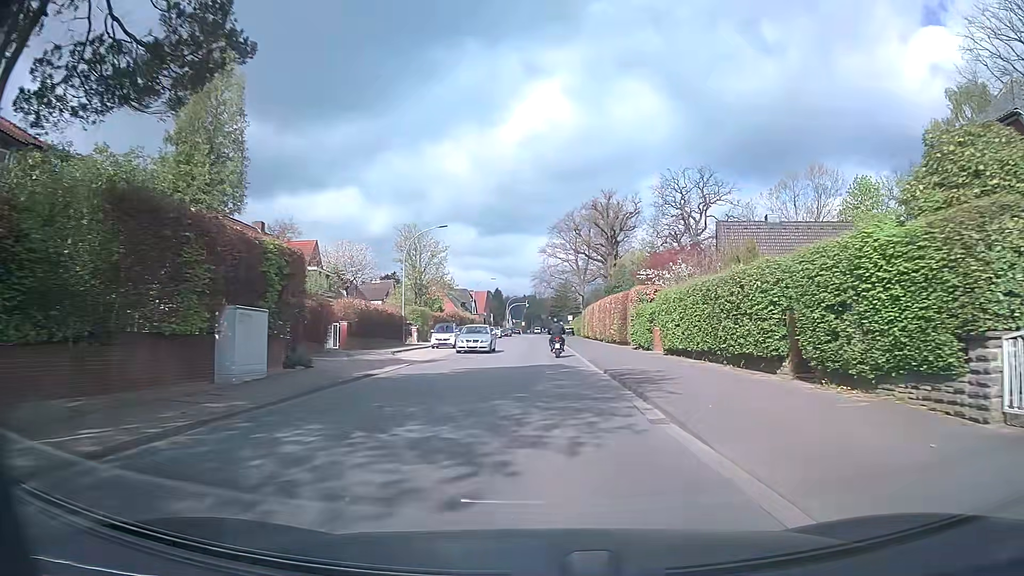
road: secondary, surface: asphalt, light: Day
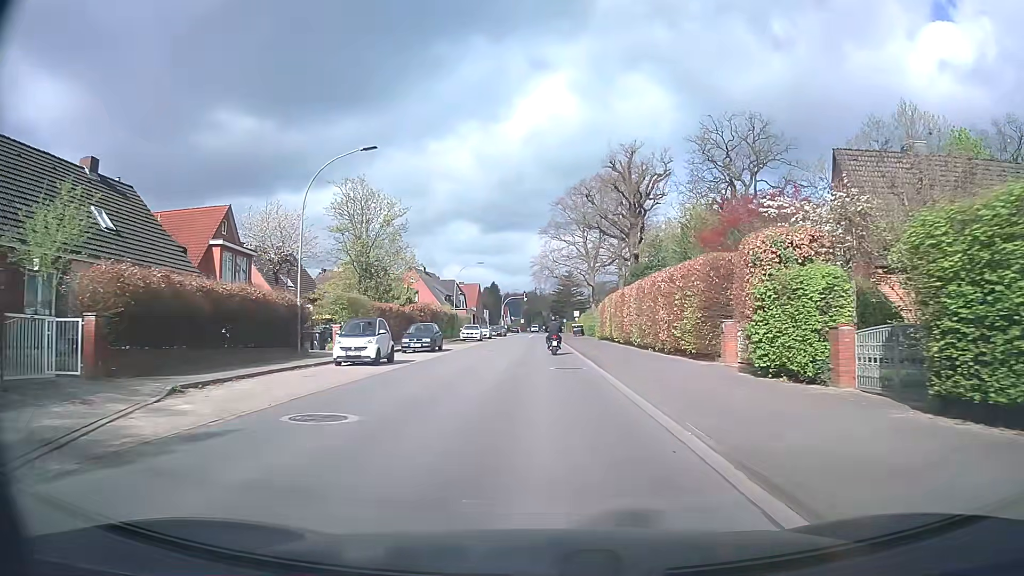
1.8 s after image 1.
(-0.1, +19.8) m; -1°
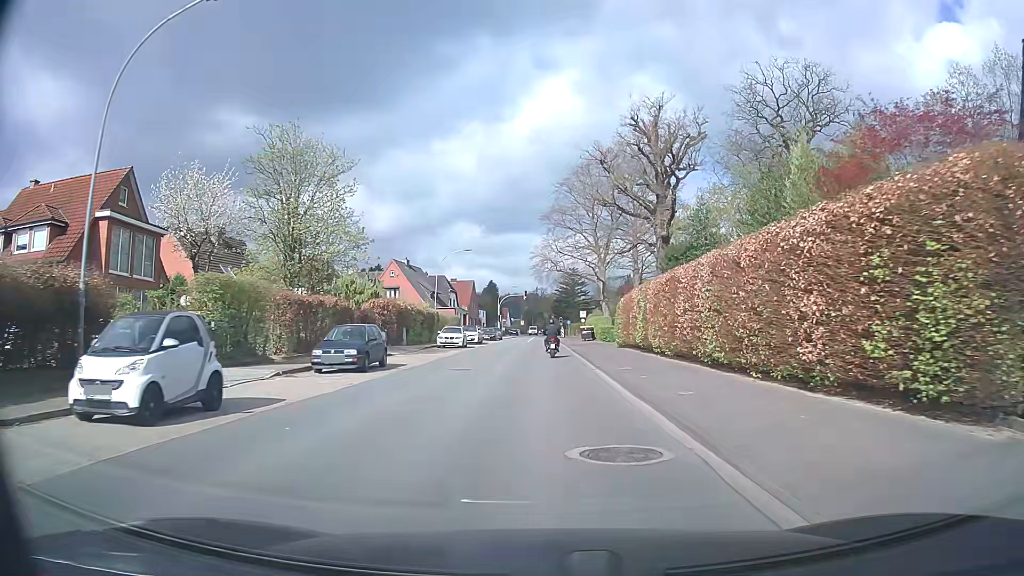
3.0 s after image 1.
(0.0, +13.4) m; 0°
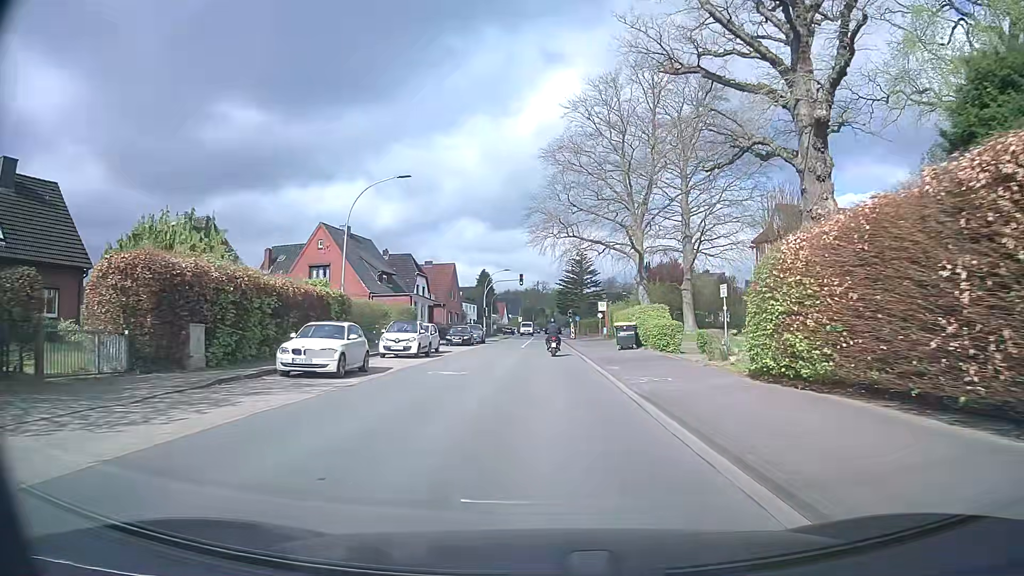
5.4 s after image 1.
(0.0, +27.2) m; 0°
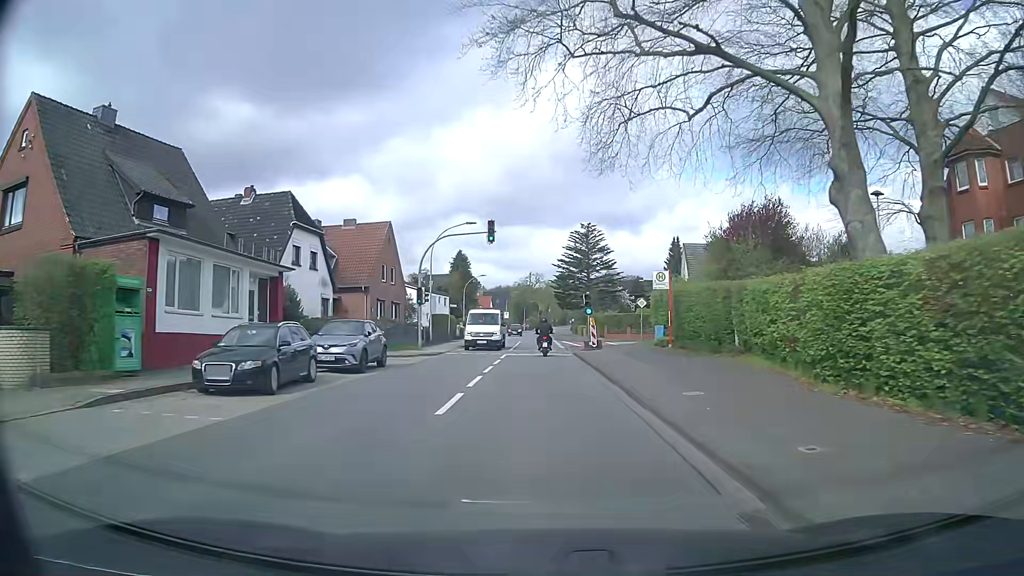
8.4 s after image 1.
(+0.3, +34.6) m; +1°
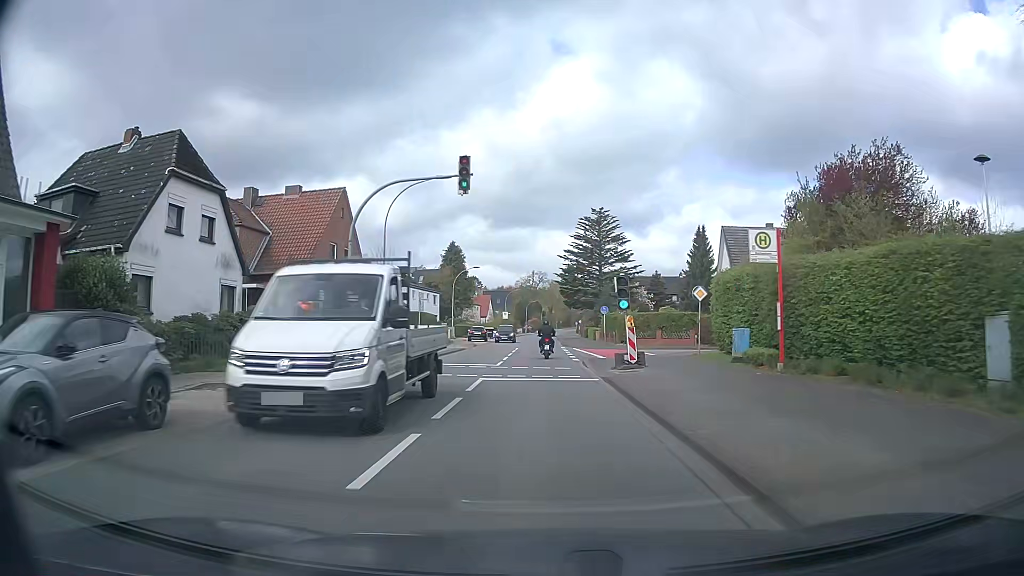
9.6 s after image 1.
(-0.1, +13.9) m; 0°
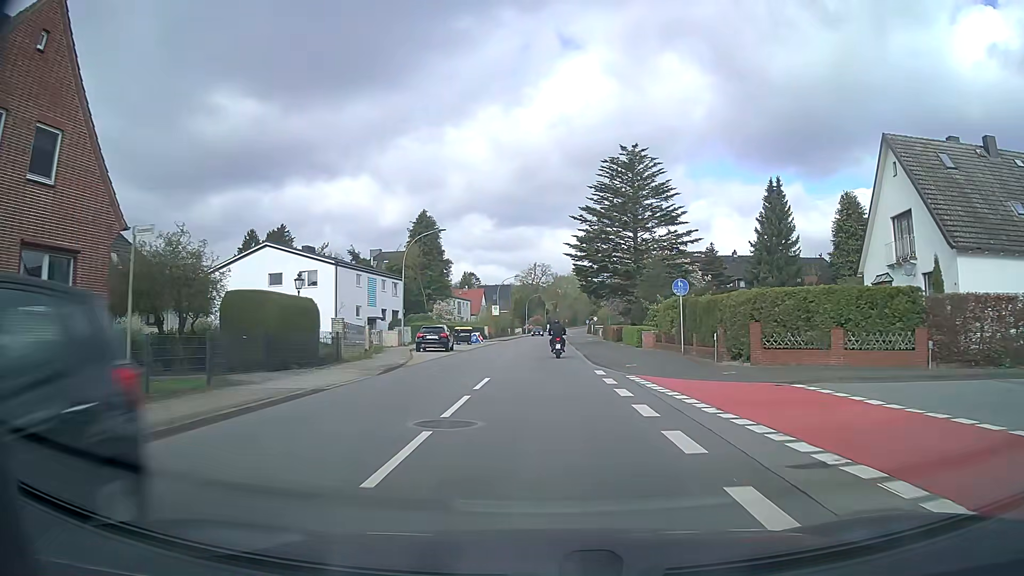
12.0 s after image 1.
(-0.1, +28.0) m; 0°
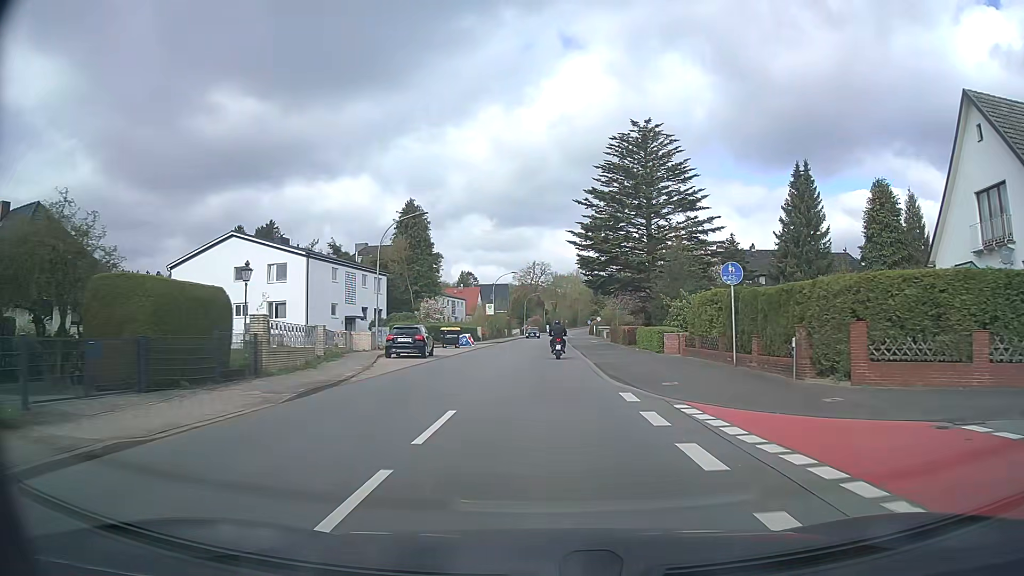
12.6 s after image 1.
(0.0, +6.9) m; 0°
(0, +10) (0, +20) (0, +30) (+1, +40) (+1, +50) (+1, +60) (+1, +70) (+1, +80) (+2, +90) (+2, +100) m
